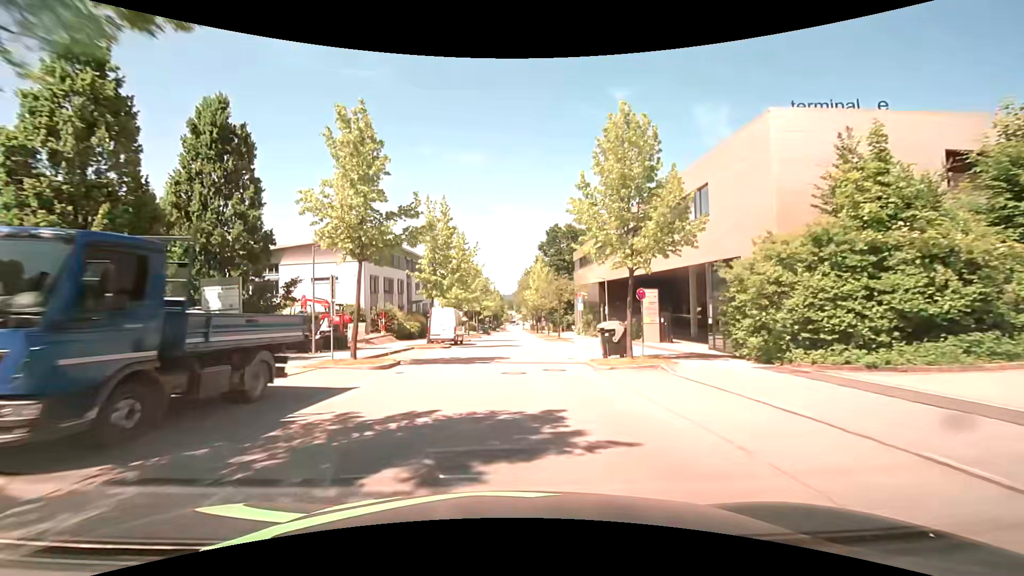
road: residential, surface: asphalt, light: Day
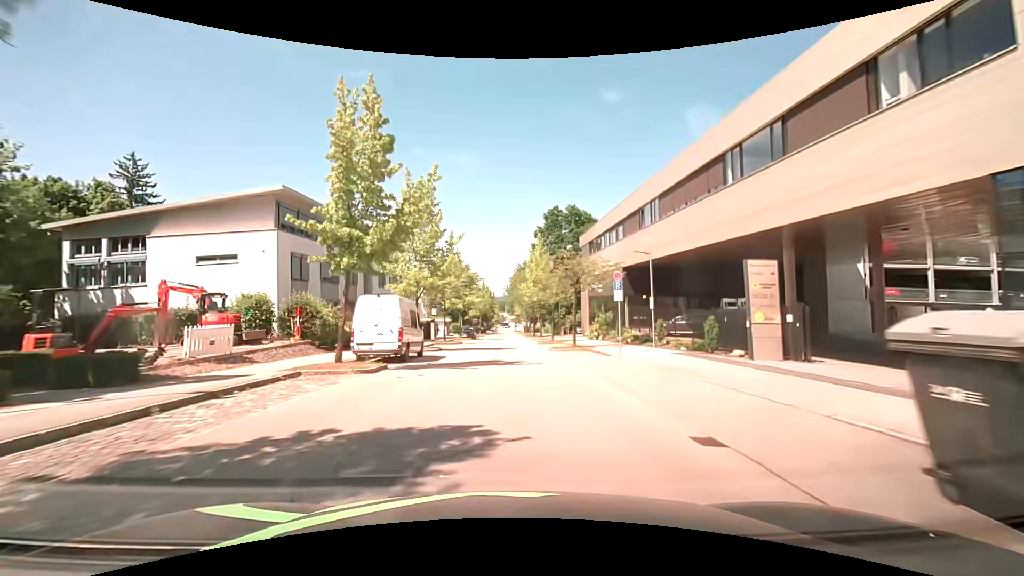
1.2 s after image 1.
(+0.1, +15.3) m; +1°
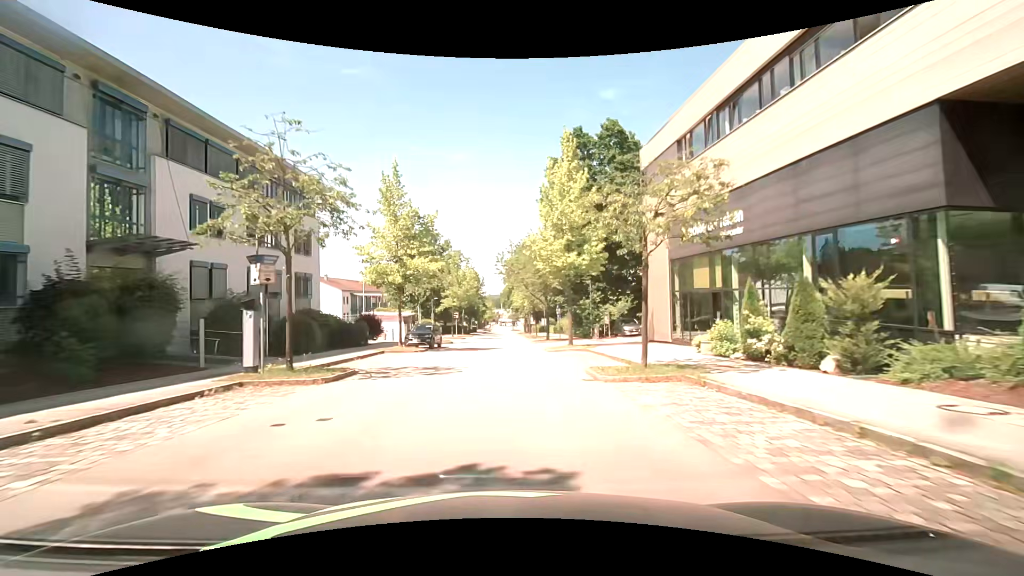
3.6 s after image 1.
(+0.2, +30.6) m; +1°
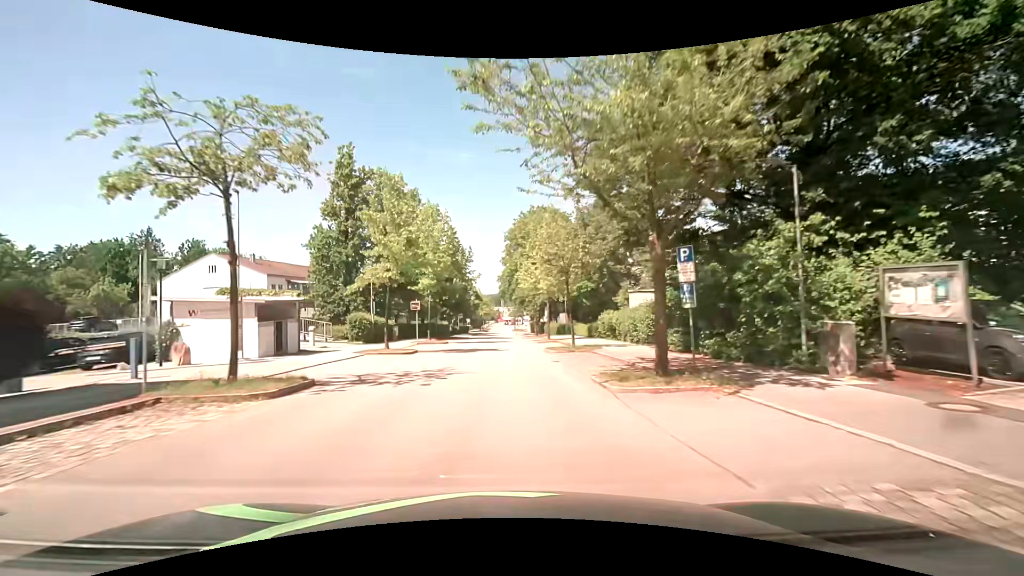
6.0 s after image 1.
(-0.1, +30.6) m; 0°
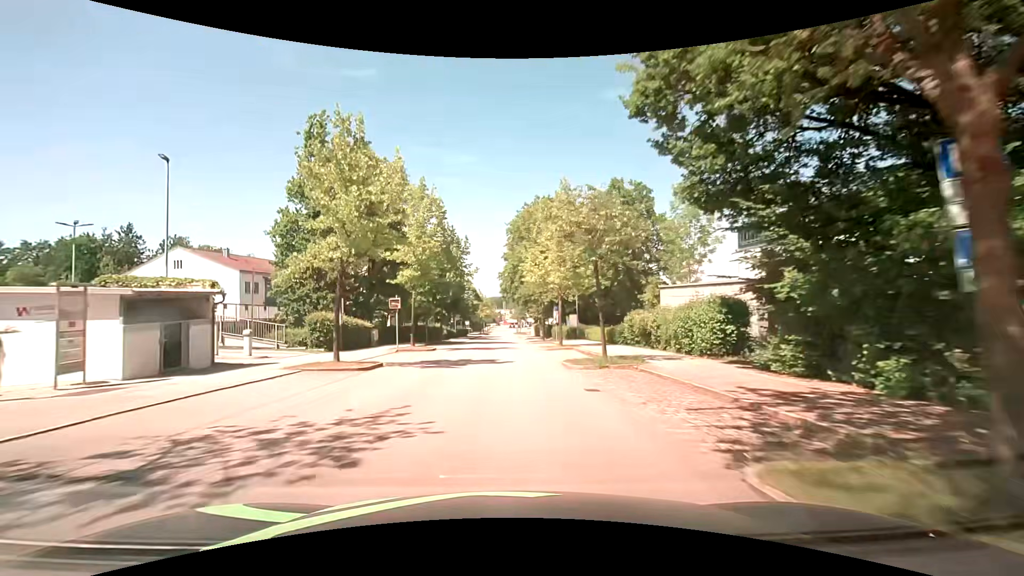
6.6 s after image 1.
(0.0, +7.6) m; 0°
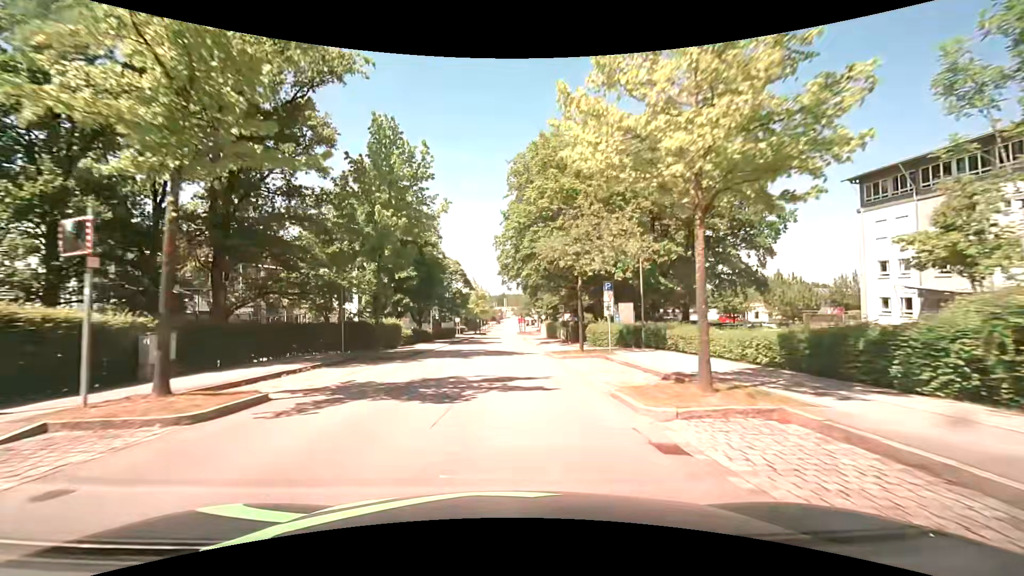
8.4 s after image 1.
(-0.1, +22.9) m; 0°
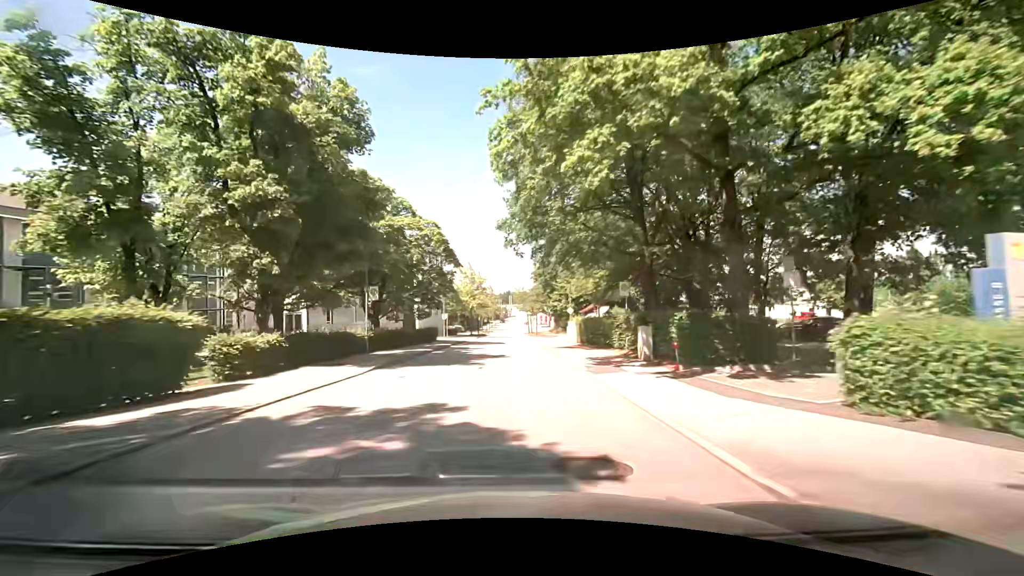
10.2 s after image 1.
(-0.1, +22.9) m; -1°
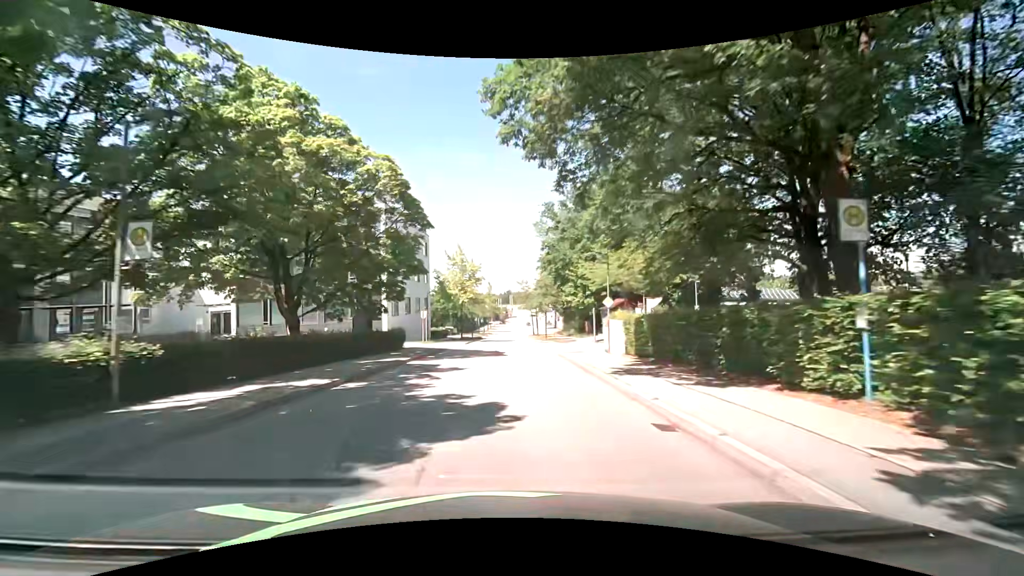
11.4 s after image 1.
(+0.1, +15.3) m; +1°
(0, +10) (0, +20) (0, +30) (0, +40) (0, +50) (0, +60) (0, +70) (0, +80) (+1, +90) (+1, +100) m
